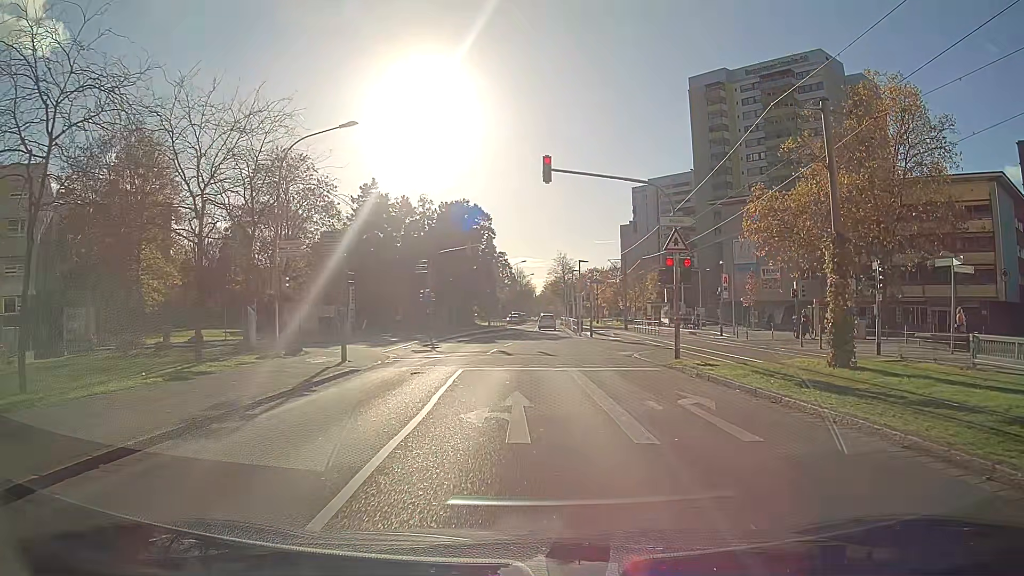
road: residential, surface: asphalt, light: Day
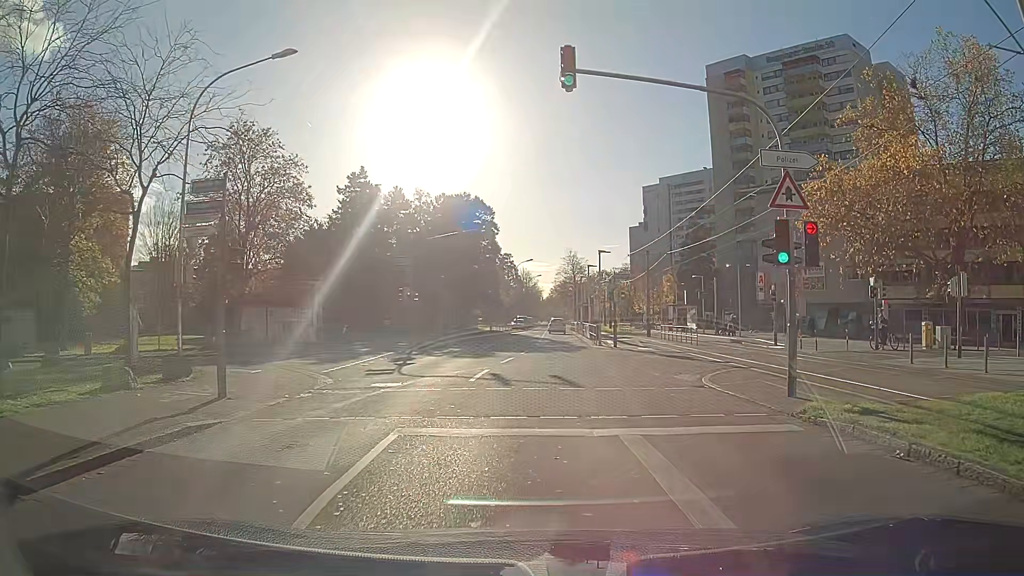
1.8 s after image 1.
(+0.2, +8.8) m; +2°
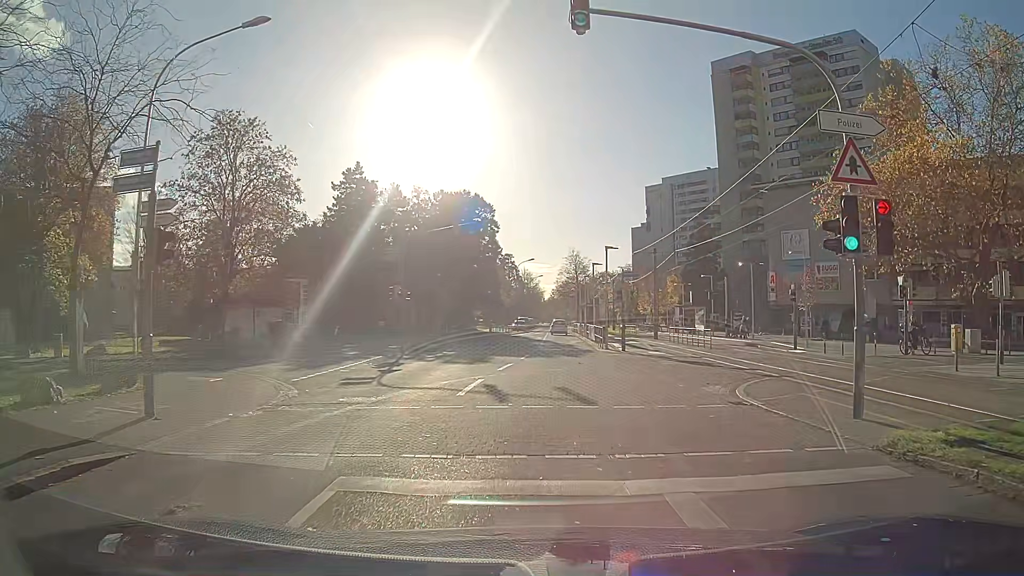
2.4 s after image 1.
(0.0, +2.7) m; 0°
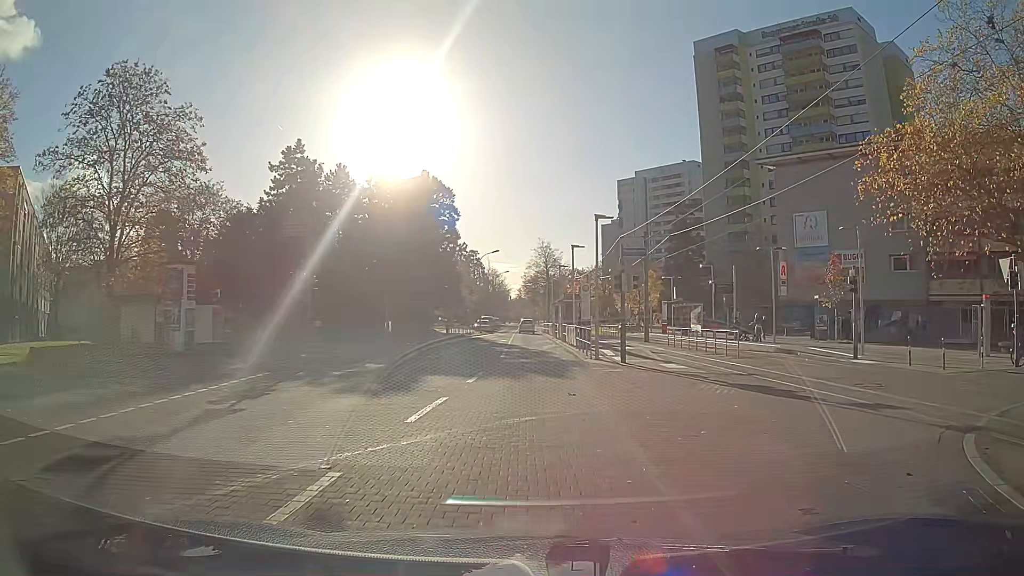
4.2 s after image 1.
(+0.3, +9.8) m; +3°
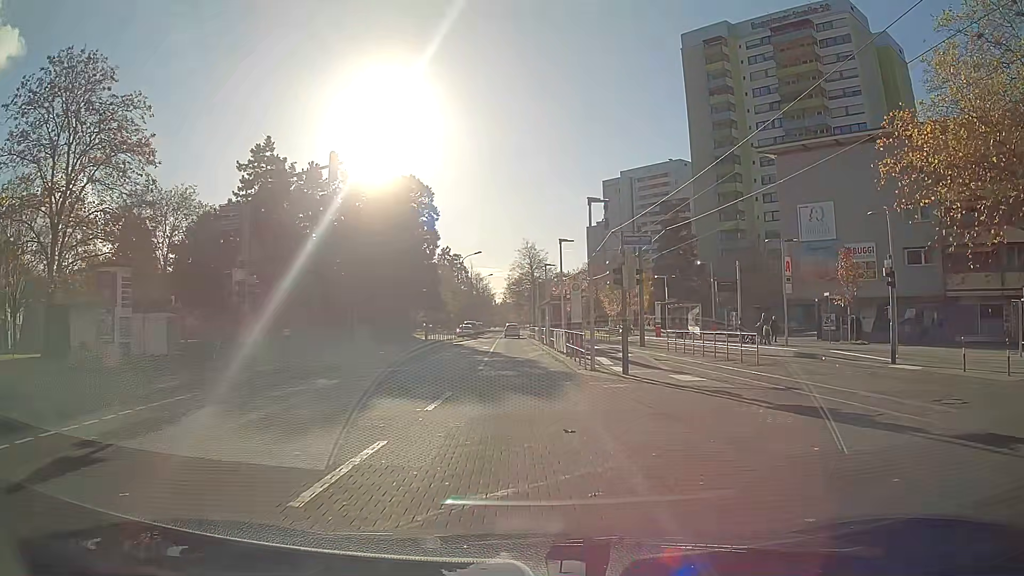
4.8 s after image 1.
(0.0, +3.8) m; +1°
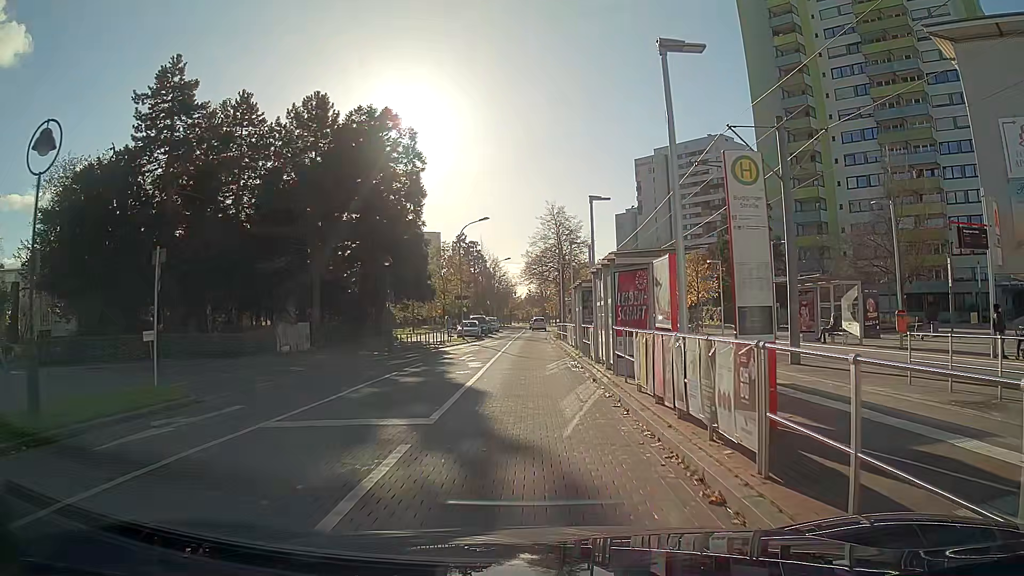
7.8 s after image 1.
(-0.4, +20.7) m; -3°
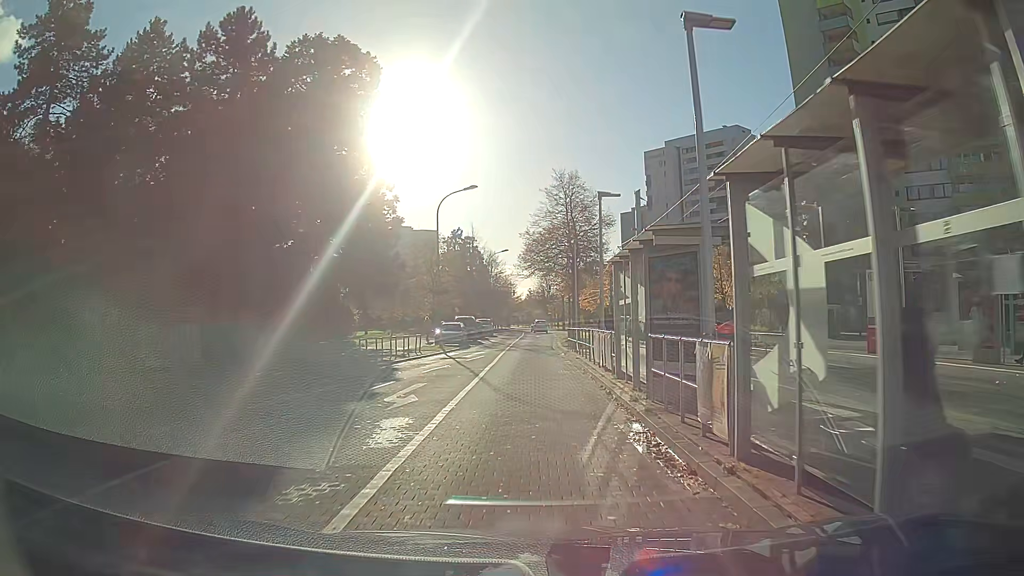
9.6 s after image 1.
(0.0, +12.9) m; 0°
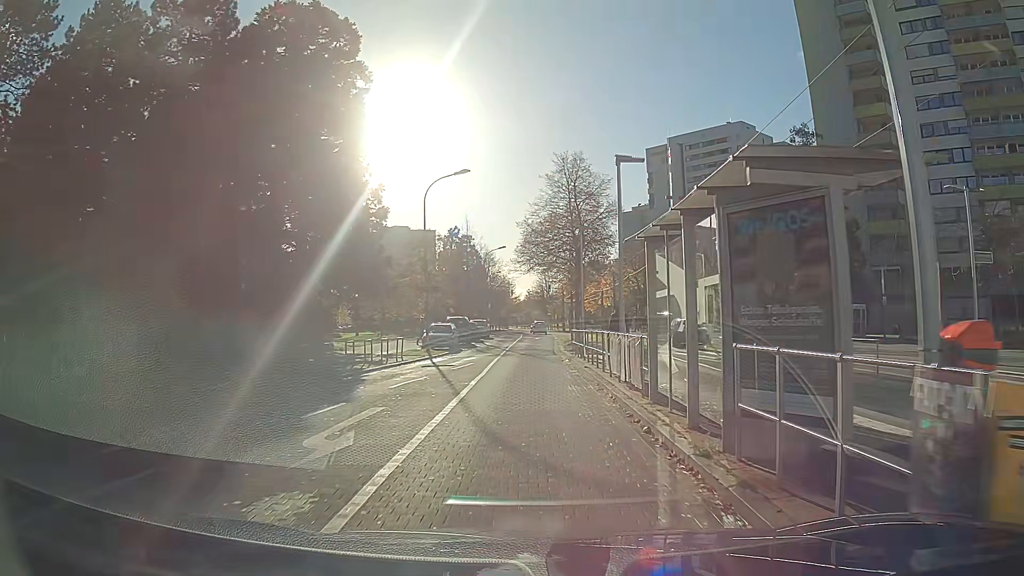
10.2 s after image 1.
(0.0, +4.4) m; 0°
(0, +10) (0, +20) (0, +30) (0, +40) (0, +50) (0, +60) (+1, +70) (+1, +80) (+1, +90) (+1, +100) m
